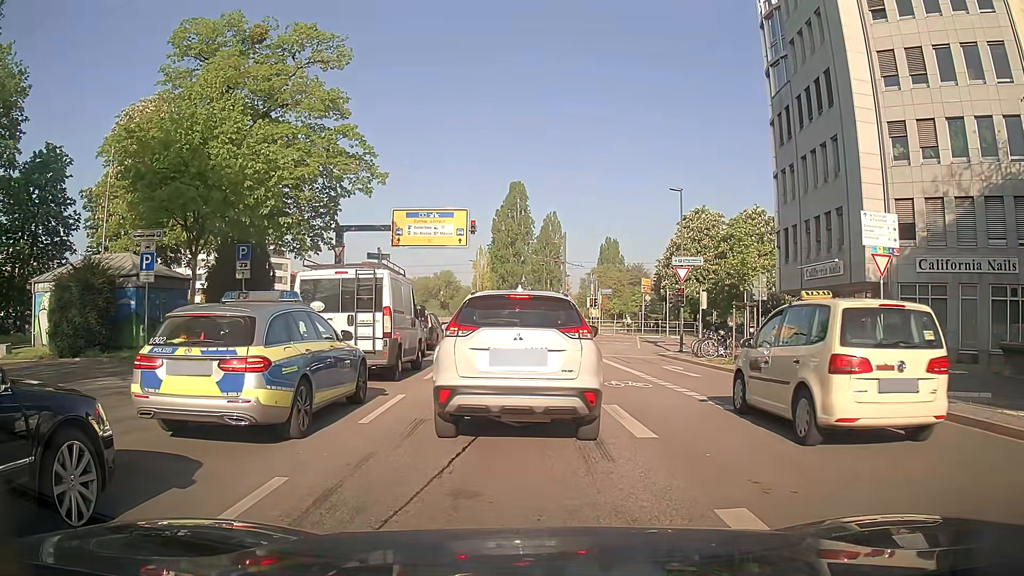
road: primary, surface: asphalt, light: Day
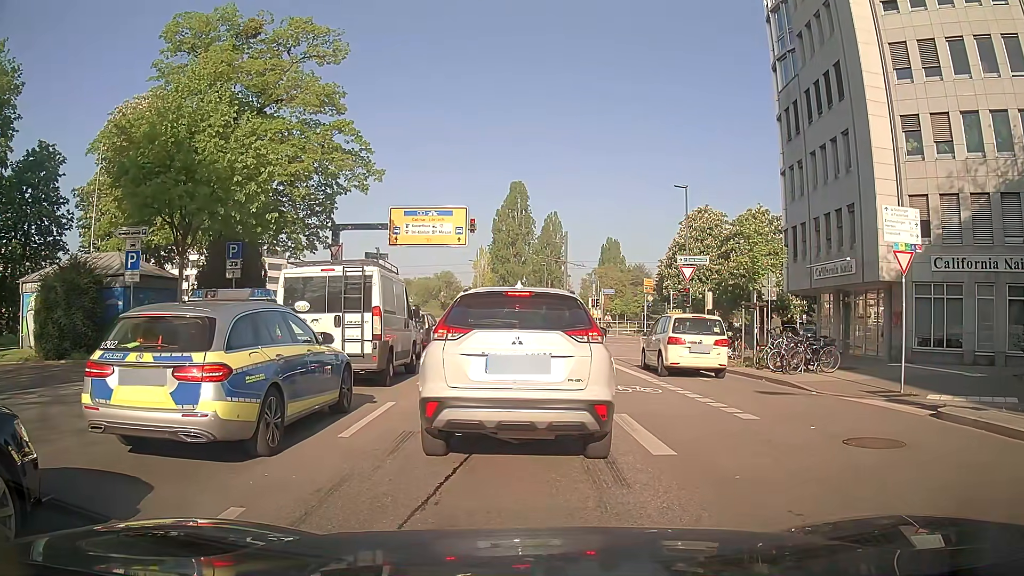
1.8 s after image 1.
(0.0, +0.9) m; 0°
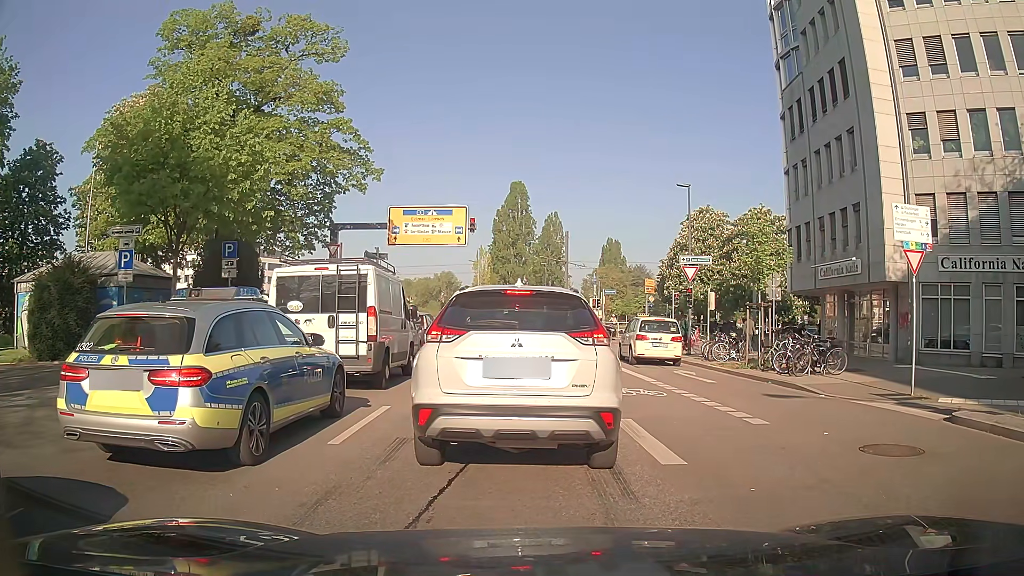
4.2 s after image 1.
(0.0, +0.4) m; 0°
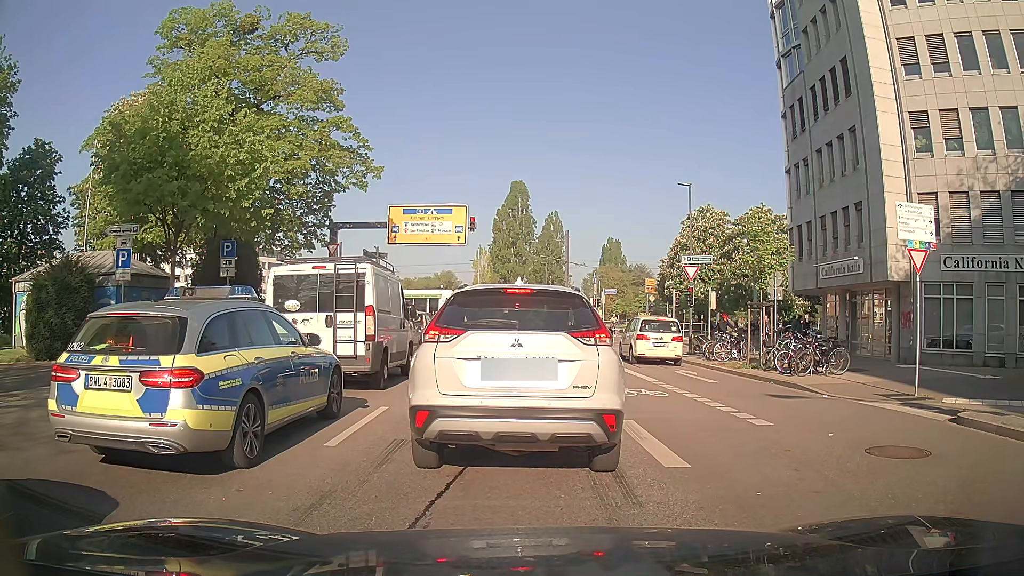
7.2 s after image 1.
(0.0, +0.2) m; 0°
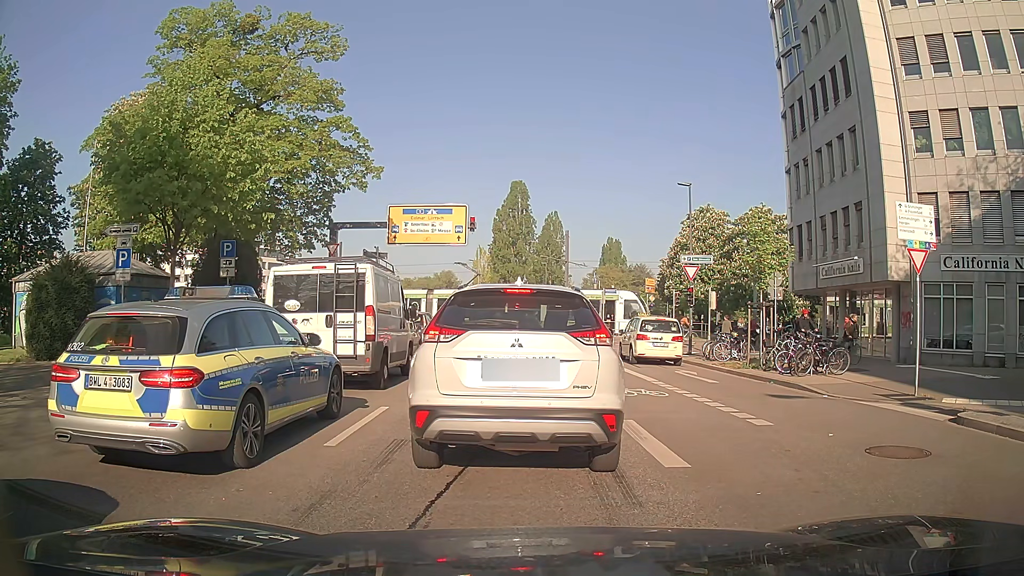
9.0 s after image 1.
(0.0, 0.0) m; 0°
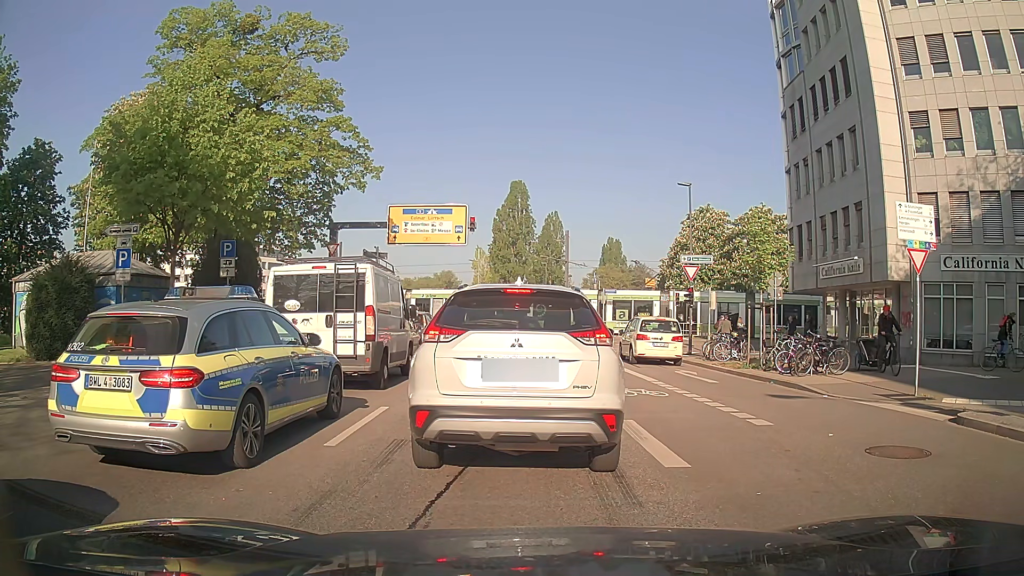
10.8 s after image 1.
(0.0, 0.0) m; 0°
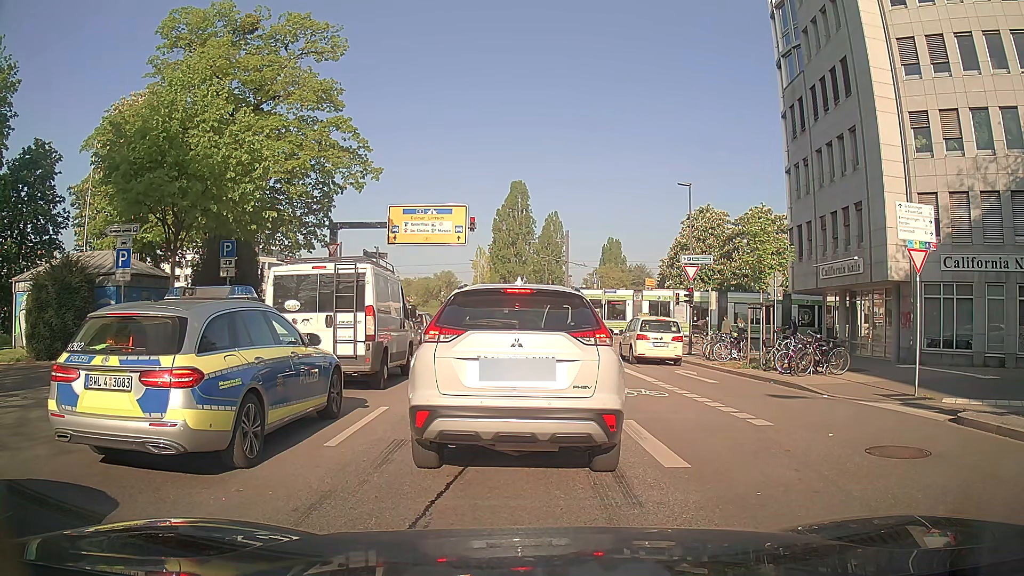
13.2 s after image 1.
(0.0, 0.0) m; 0°
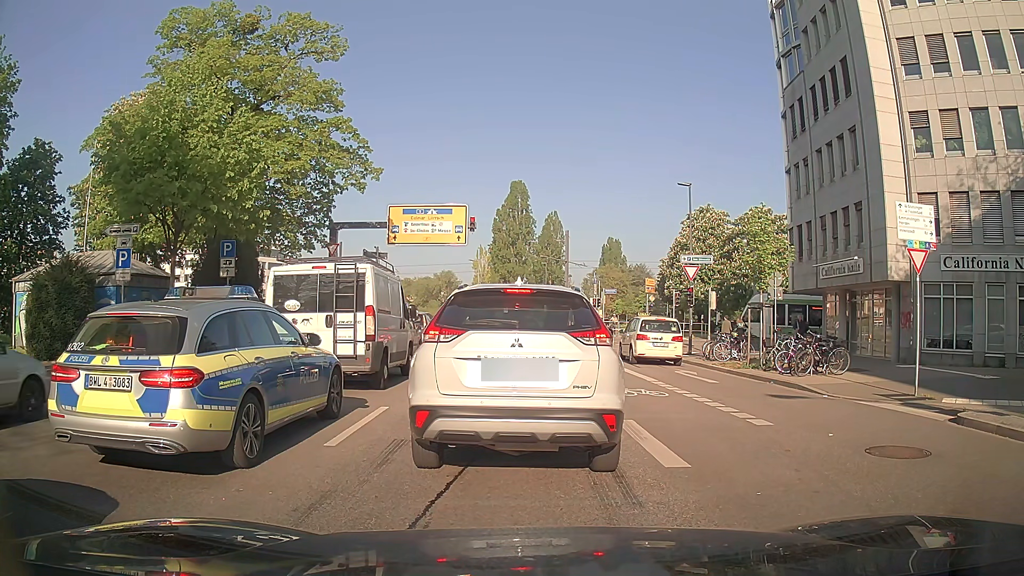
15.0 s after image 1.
(0.0, 0.0) m; 0°
